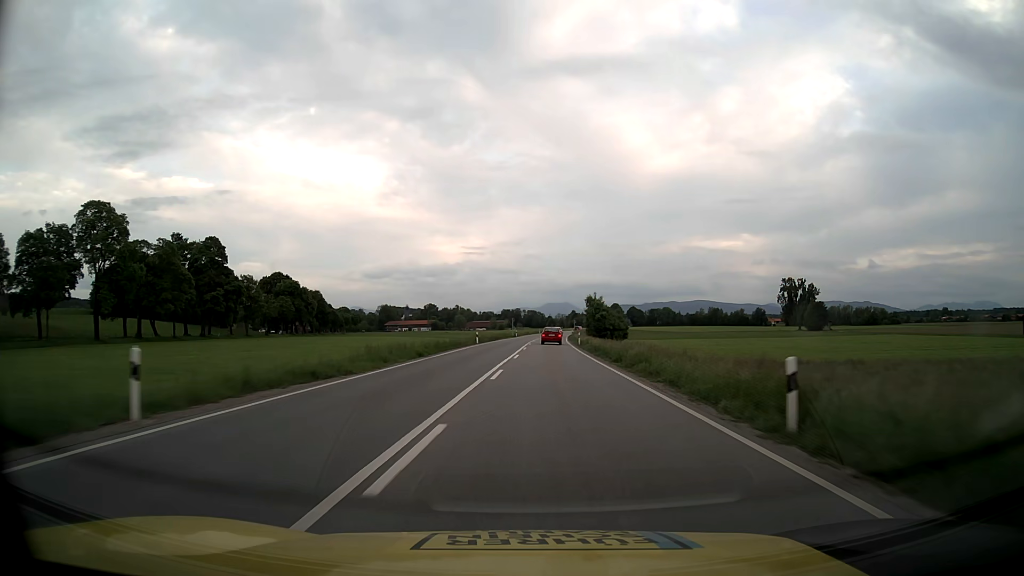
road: primary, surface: asphalt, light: Day
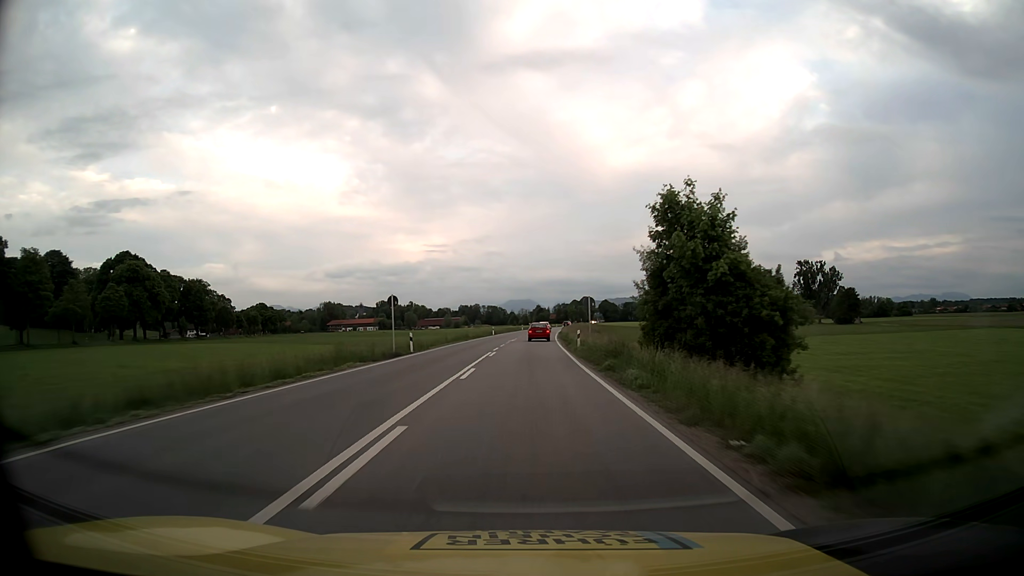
(+2.5, +72.2) m; +3°
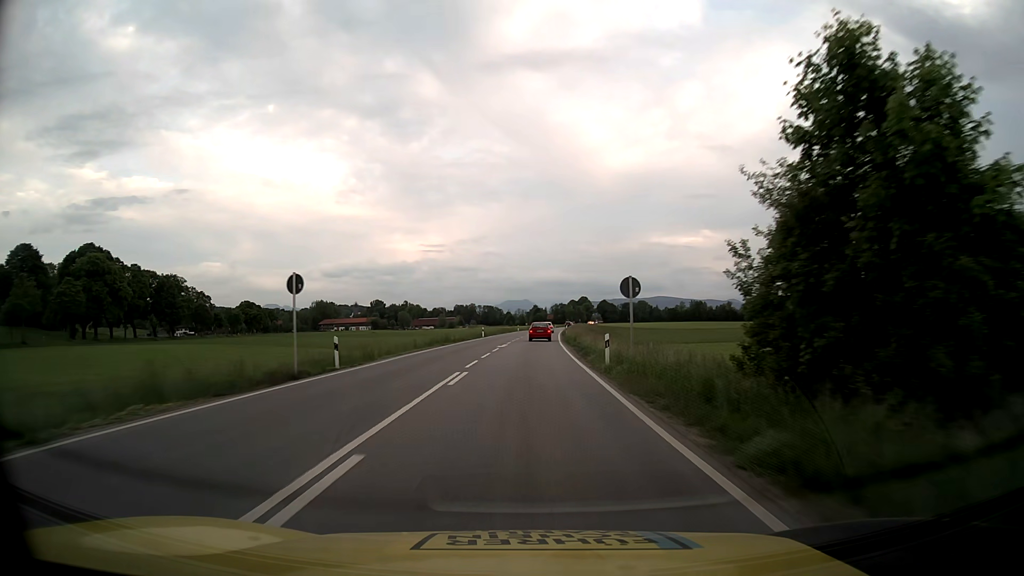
(0.0, +14.0) m; 0°
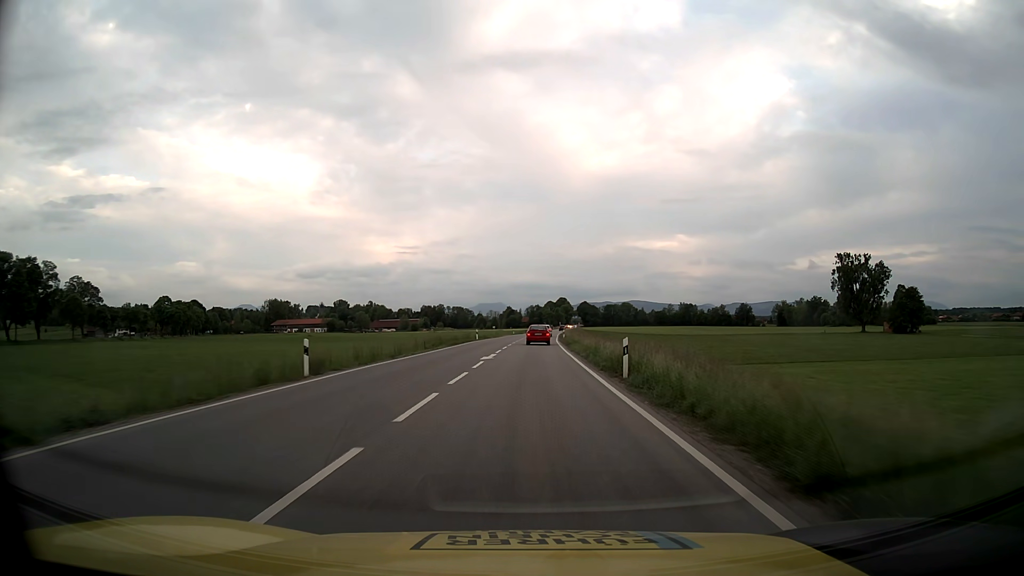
(+0.8, +53.4) m; +2°
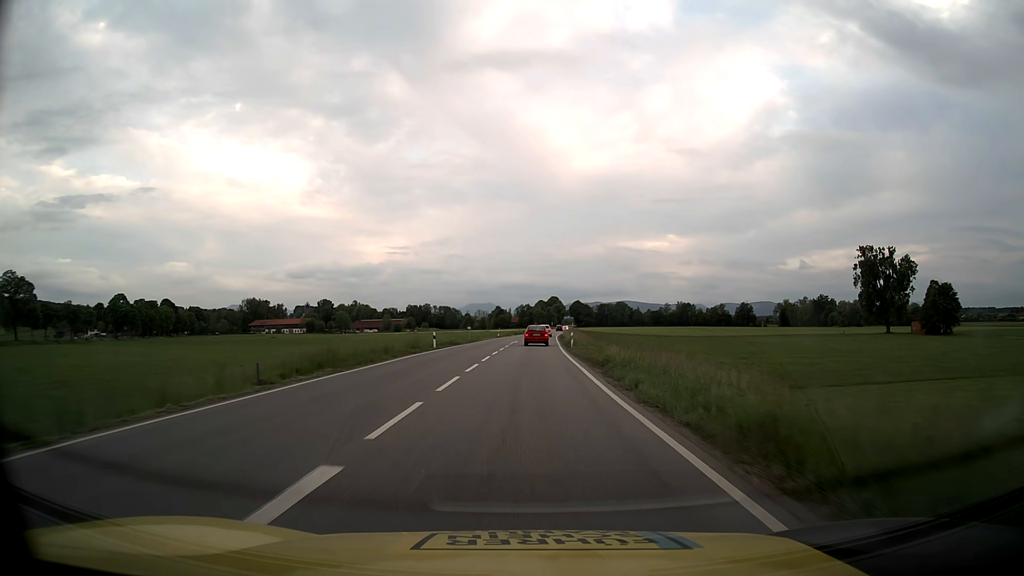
(+0.2, +25.3) m; +1°
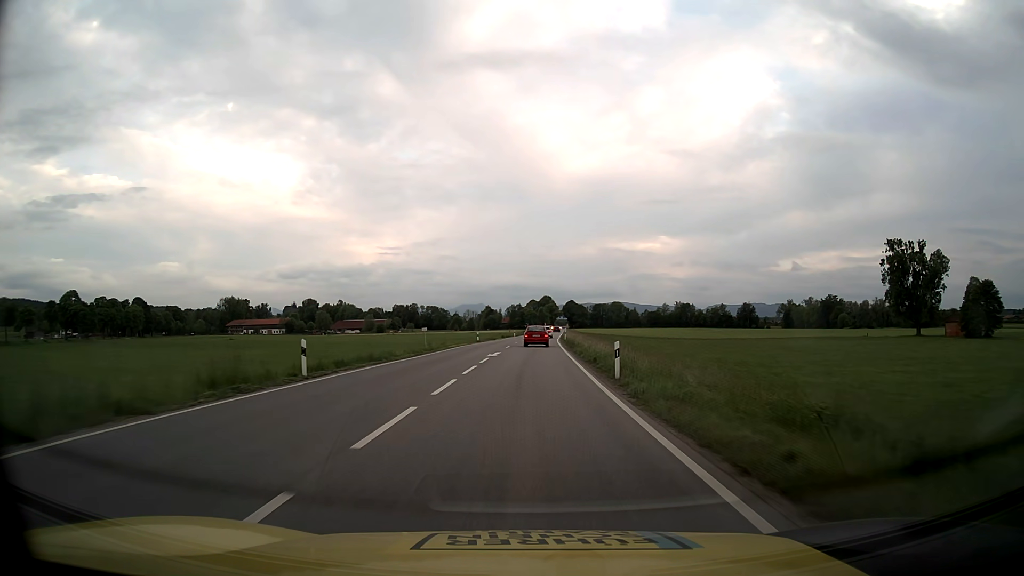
(+0.1, +24.5) m; +1°
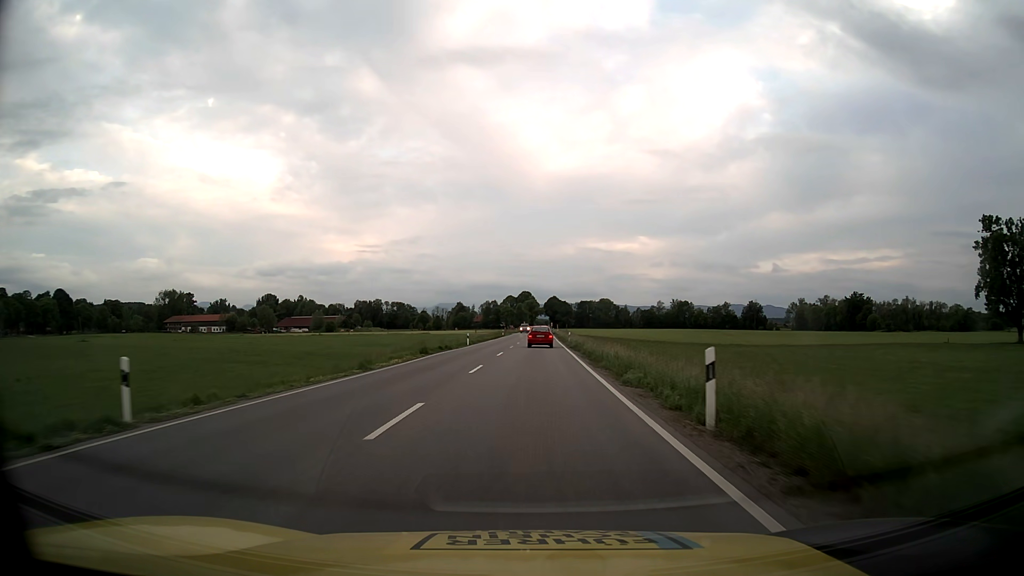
(+1.1, +59.3) m; +2°
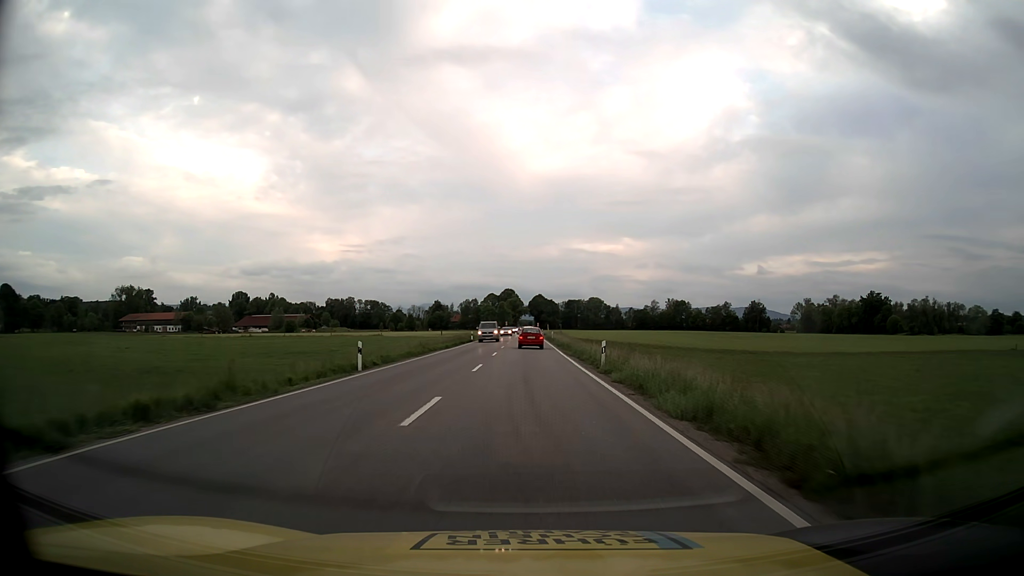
(+0.4, +34.8) m; +1°
(0, +10) (0, +20) (0, +30) (0, +40) (0, +50) (0, +60) (0, +70) (0, +80) (0, +90) (0, +100) m
